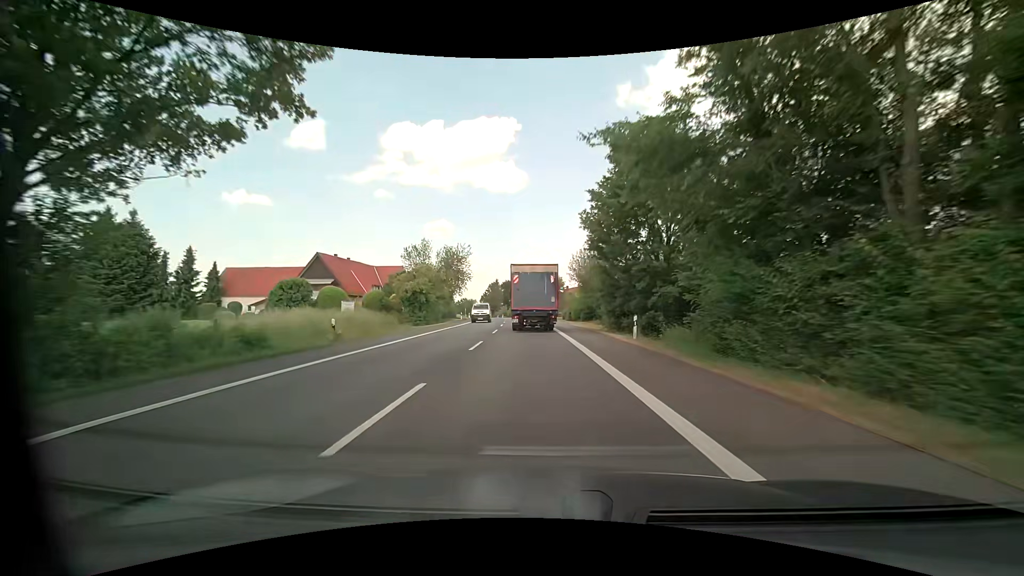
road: primary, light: Day
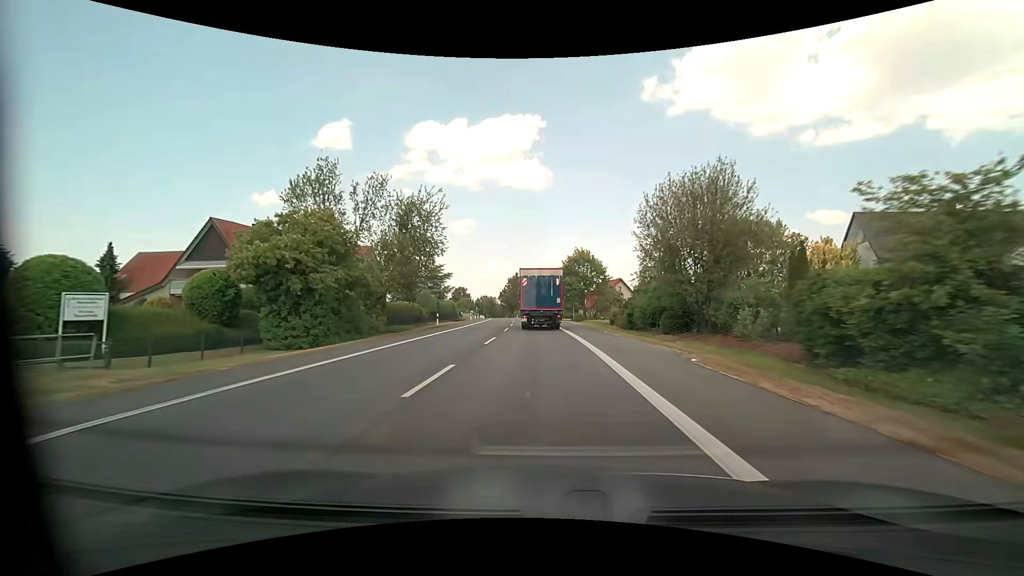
(-0.4, +30.4) m; -2°
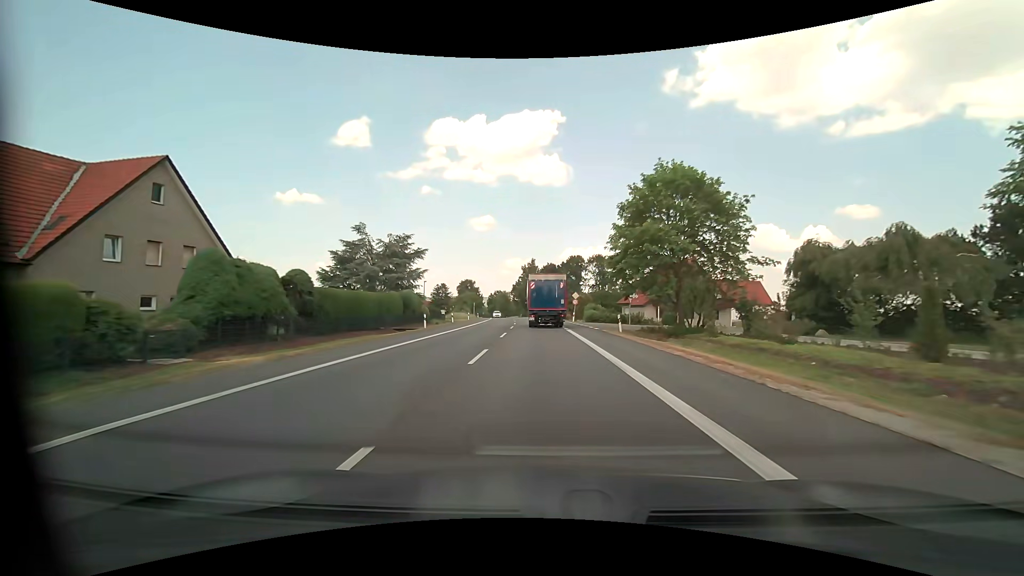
(-1.0, +40.2) m; -3°
(0, +10) (0, +20) (0, +30) (-1, +40) (-1, +50) (-1, +60) (-2, +70) (-3, +80) (-4, +90) (-5, +100) m
